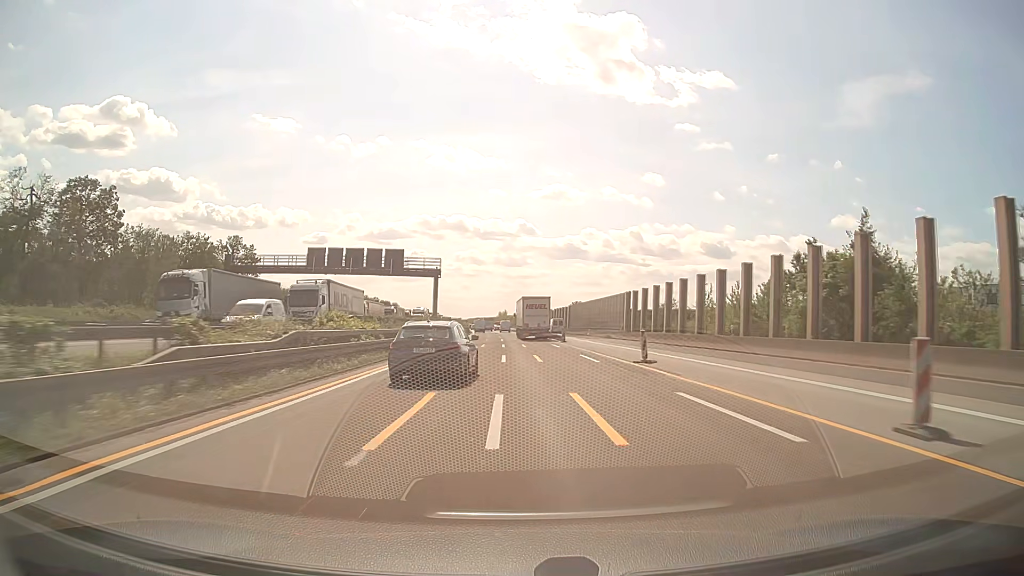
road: motorway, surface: asphalt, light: Day
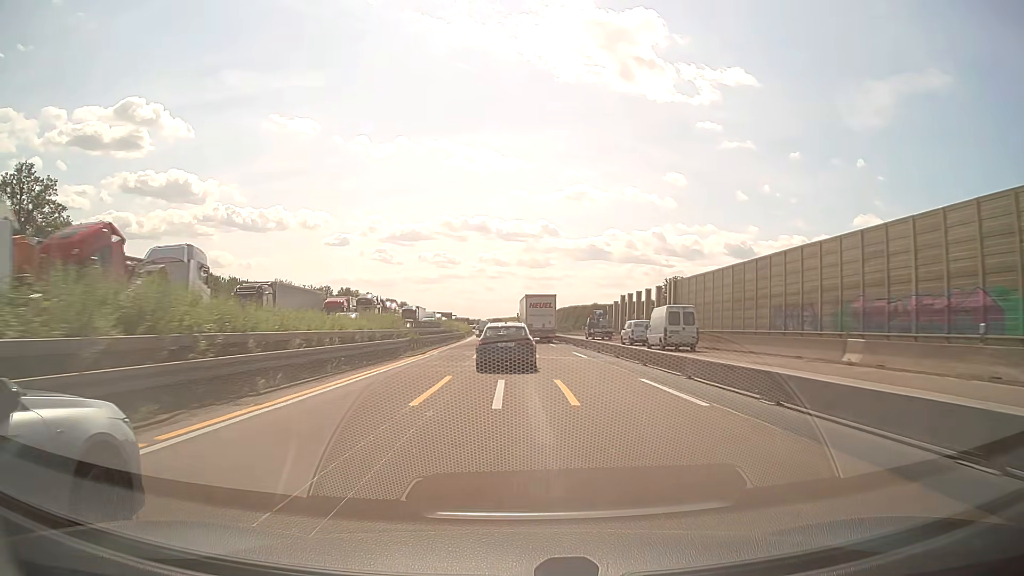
(-1.1, +68.3) m; -2°
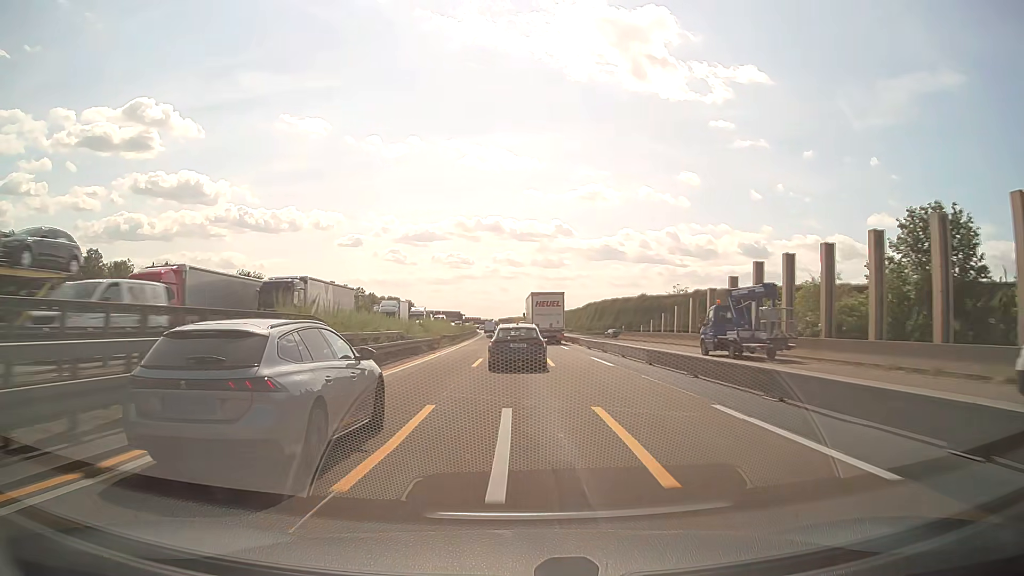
(-0.5, +41.5) m; -1°
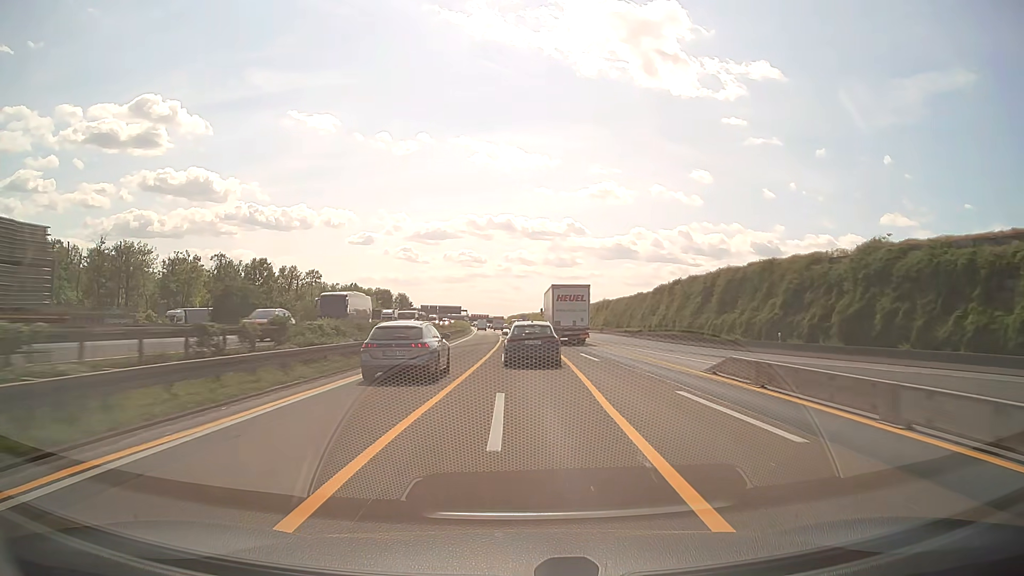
(-1.0, +70.0) m; -1°
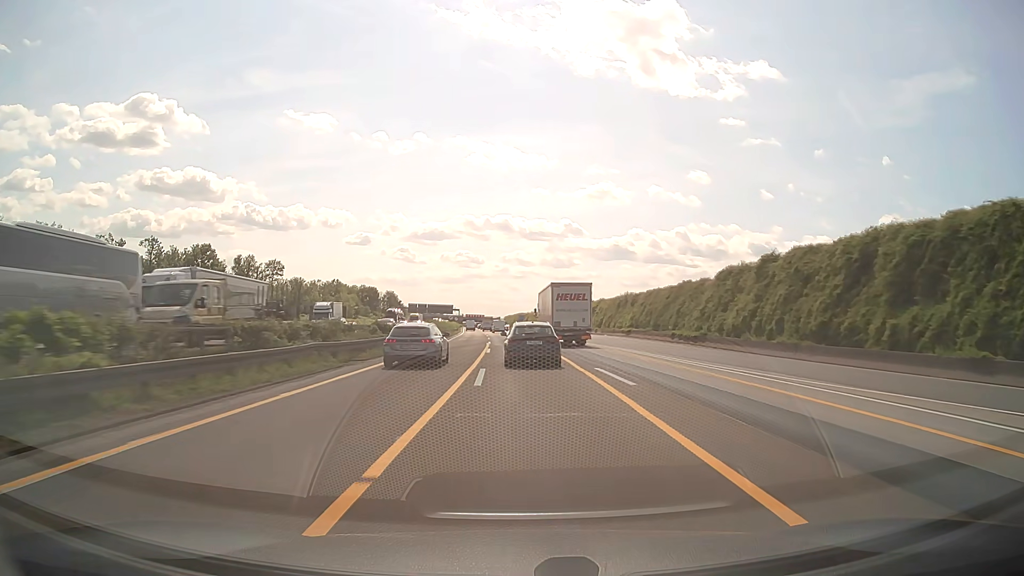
(+0.1, +28.3) m; 0°
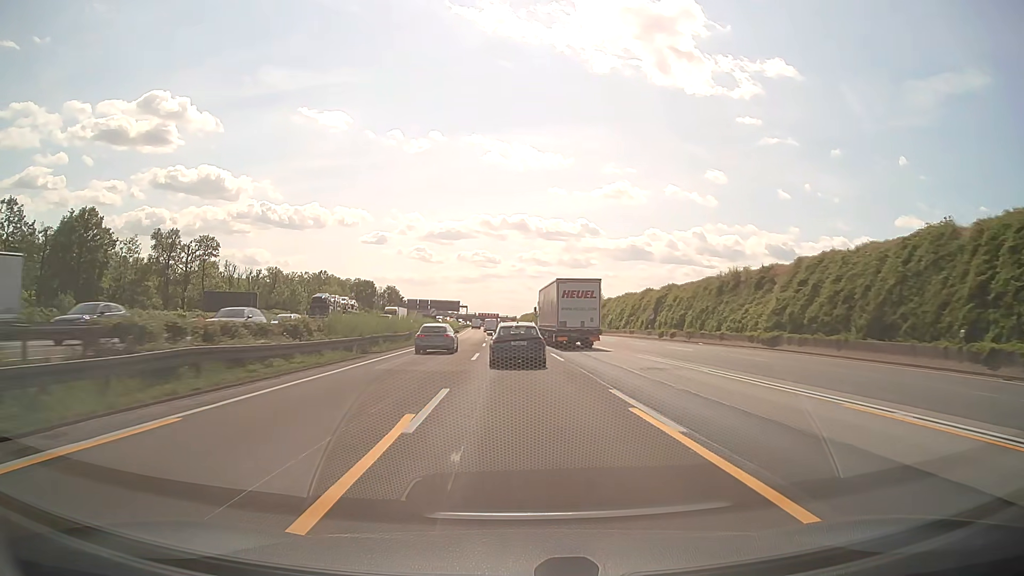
(-0.3, +42.5) m; -1°
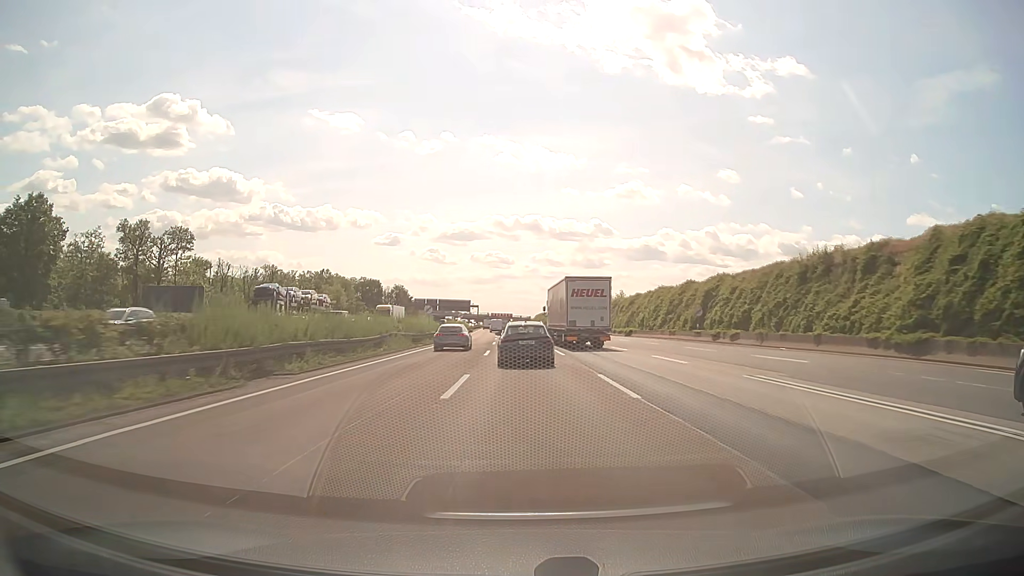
(-0.1, +14.2) m; -1°
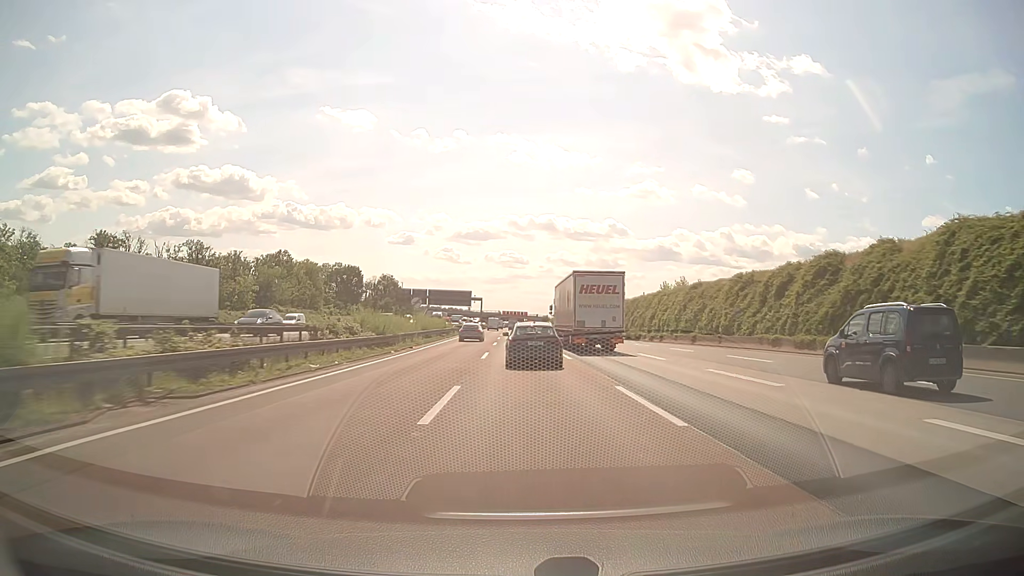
(-0.8, +57.1) m; -1°
(0, +10) (0, +20) (0, +30) (0, +40) (0, +50) (0, +60) (0, +70) (0, +80) (0, +90) (0, +100) m
